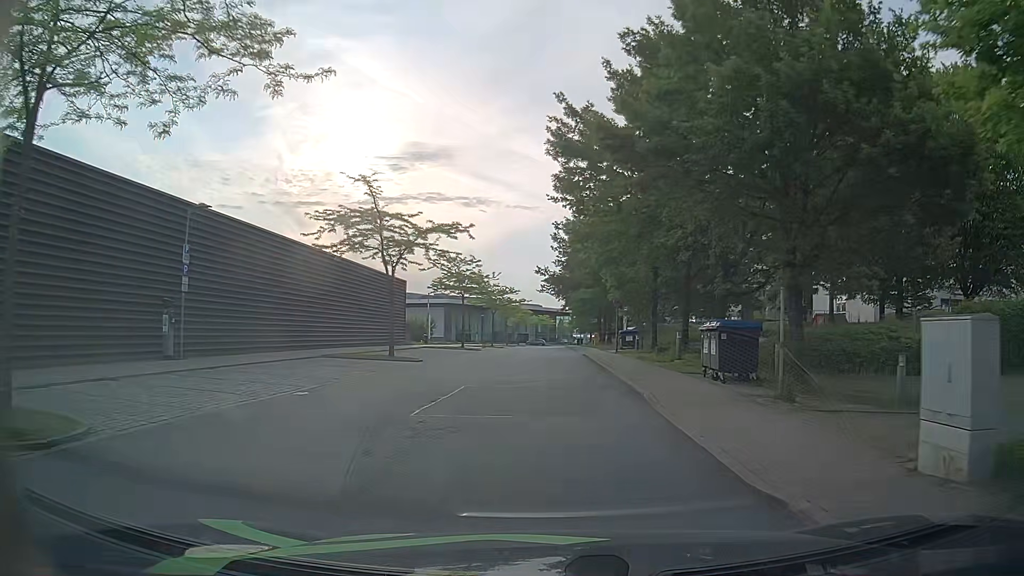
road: residential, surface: asphalt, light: Day
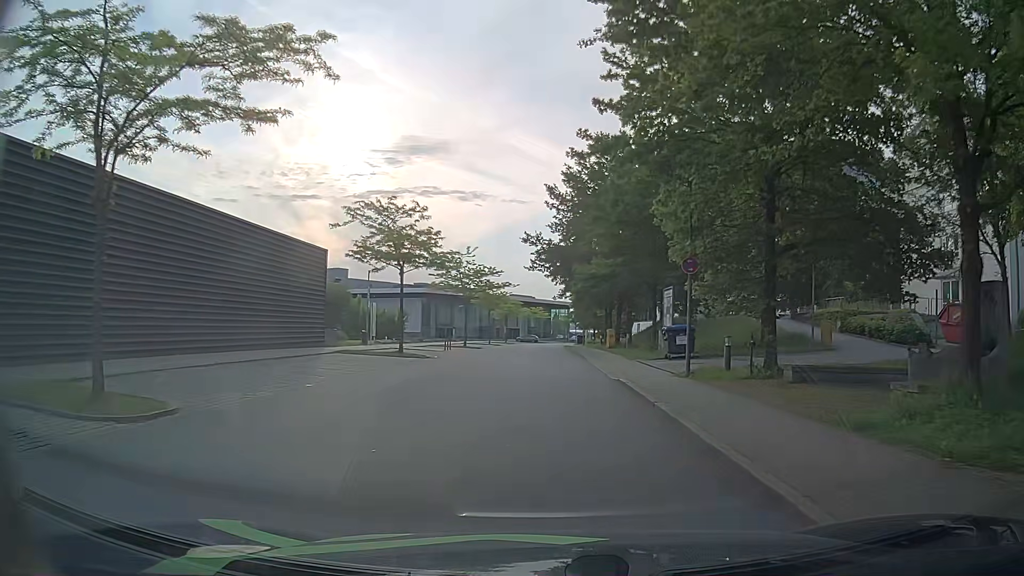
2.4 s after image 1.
(+0.4, +20.2) m; +1°
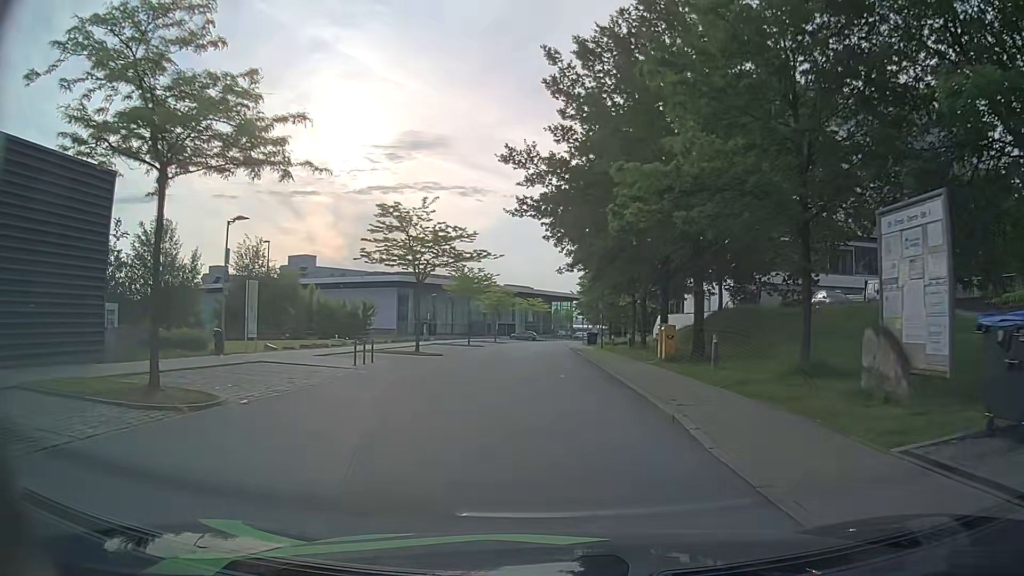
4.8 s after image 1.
(+0.2, +21.1) m; +1°
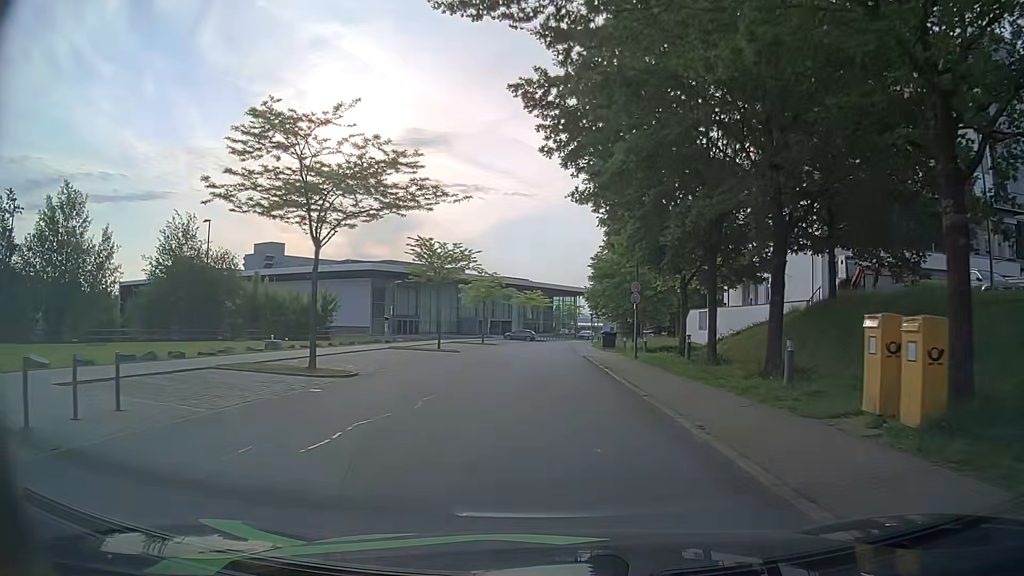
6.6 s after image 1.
(0.0, +16.5) m; 0°
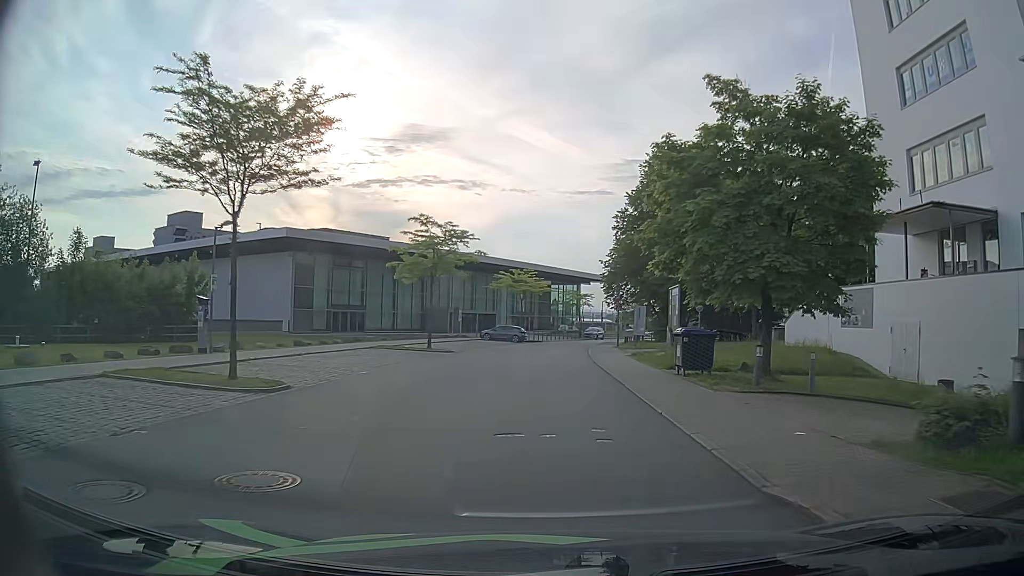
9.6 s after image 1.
(-0.3, +28.1) m; +1°
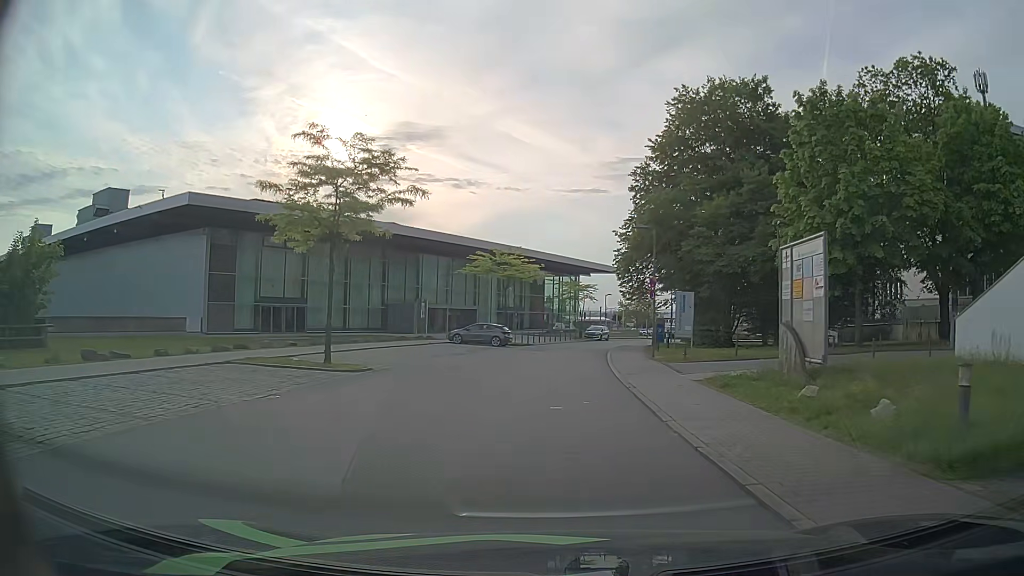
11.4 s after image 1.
(-0.1, +16.2) m; 0°
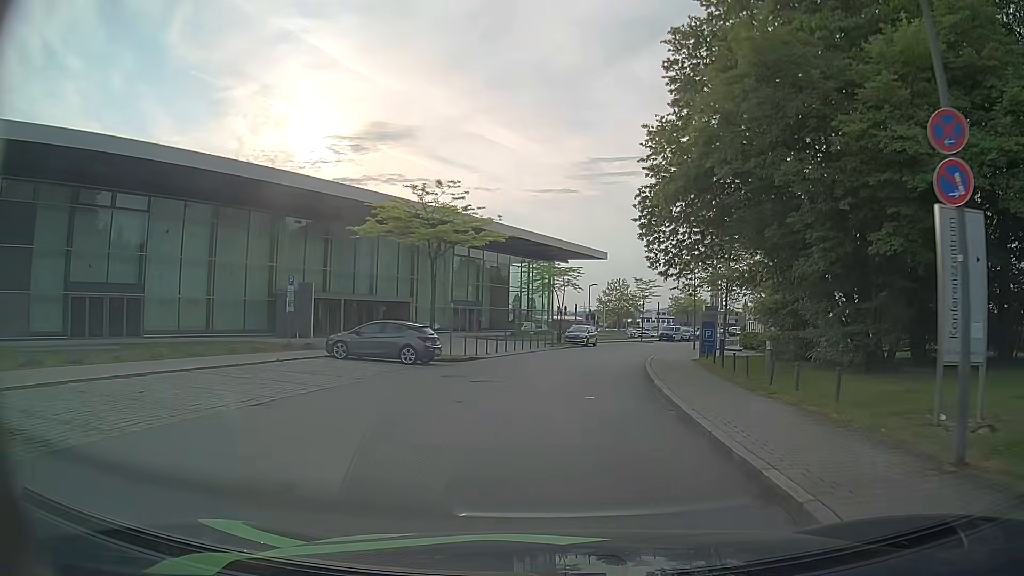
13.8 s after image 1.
(-0.1, +21.1) m; +1°
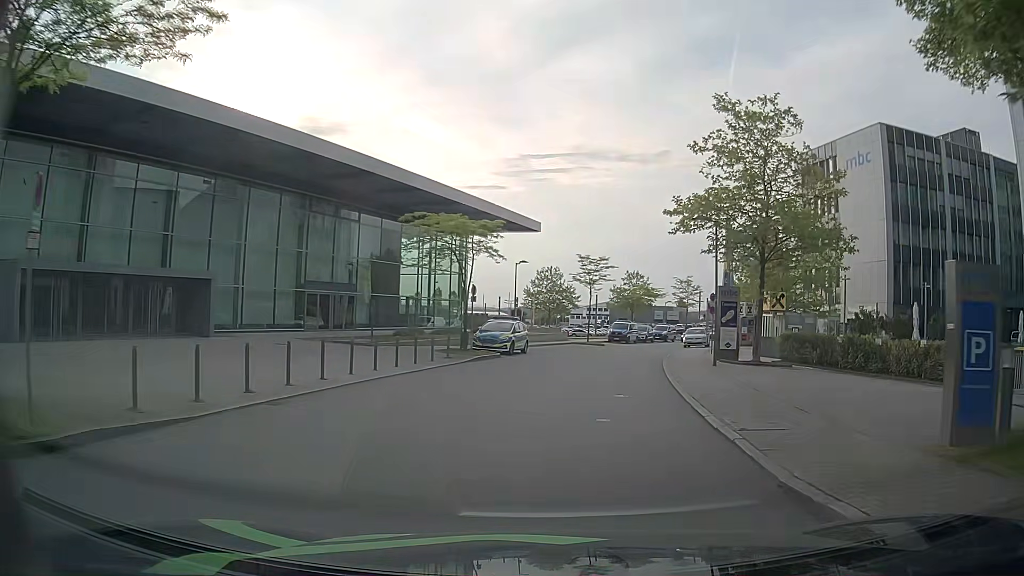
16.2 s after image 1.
(+1.1, +16.4) m; +8°
